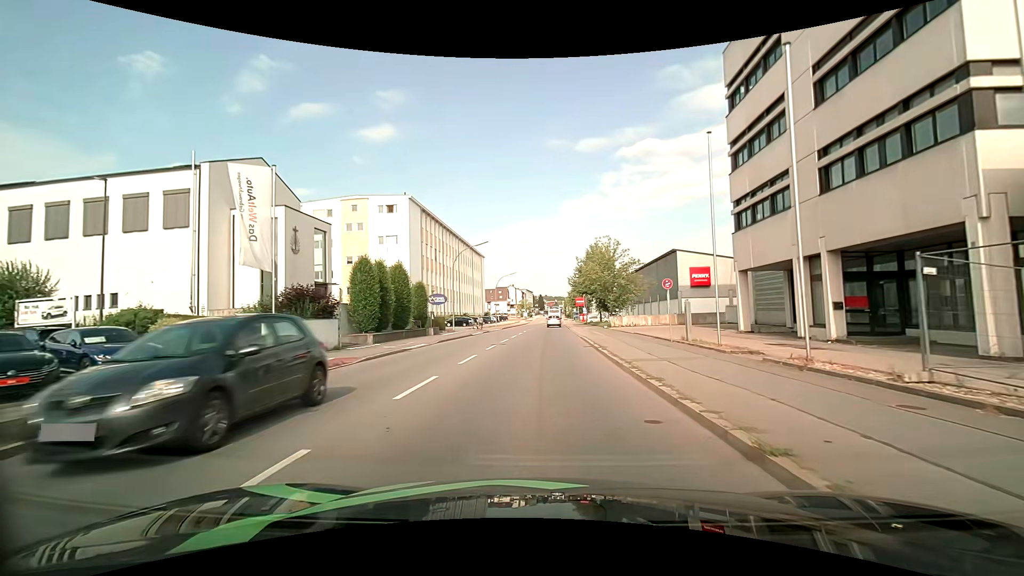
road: tertiary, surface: asphalt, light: Day
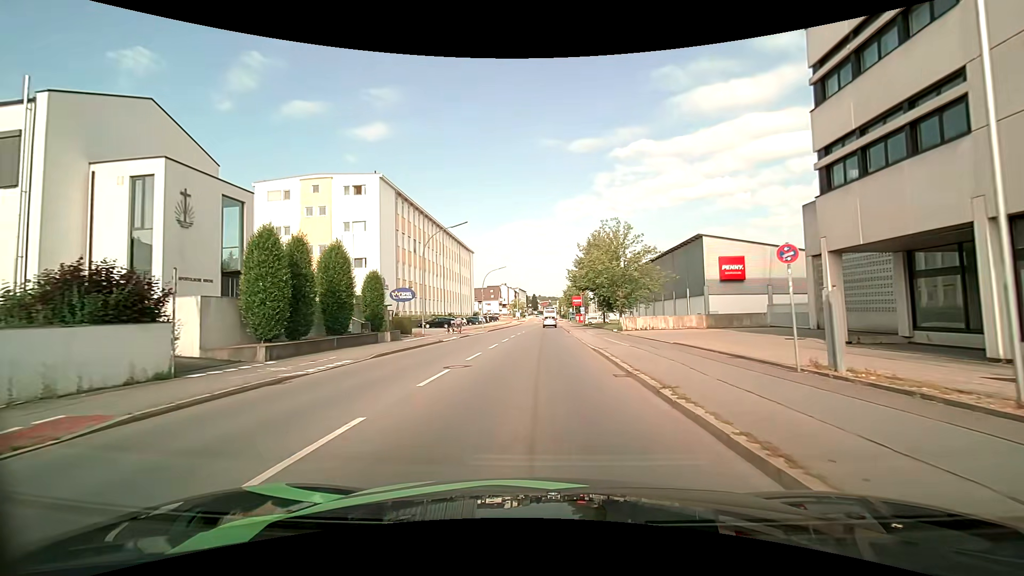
(+0.1, +10.4) m; +1°
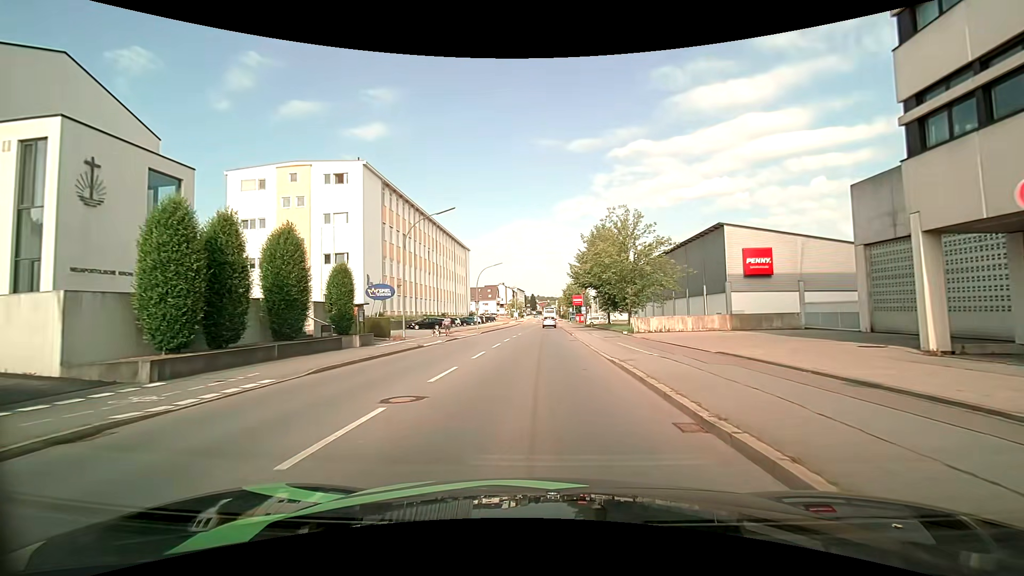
(0.0, +5.2) m; 0°
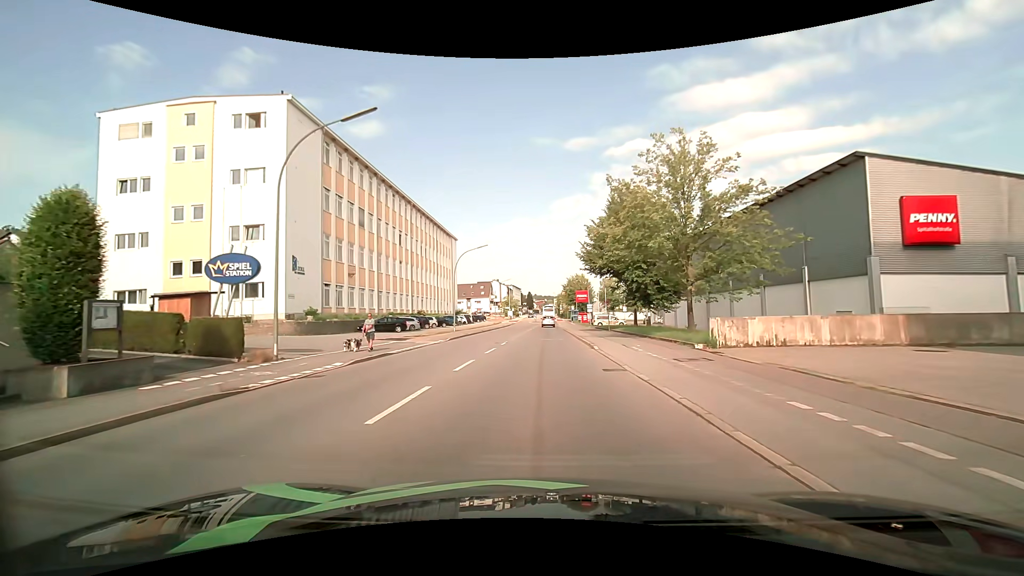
(0.0, +16.4) m; 0°
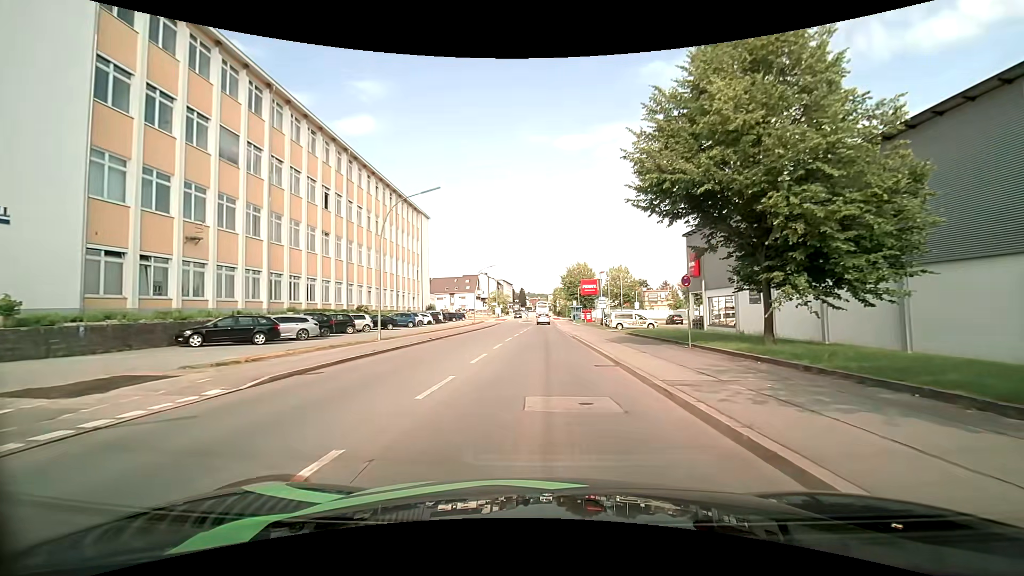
(+0.1, +22.8) m; +1°
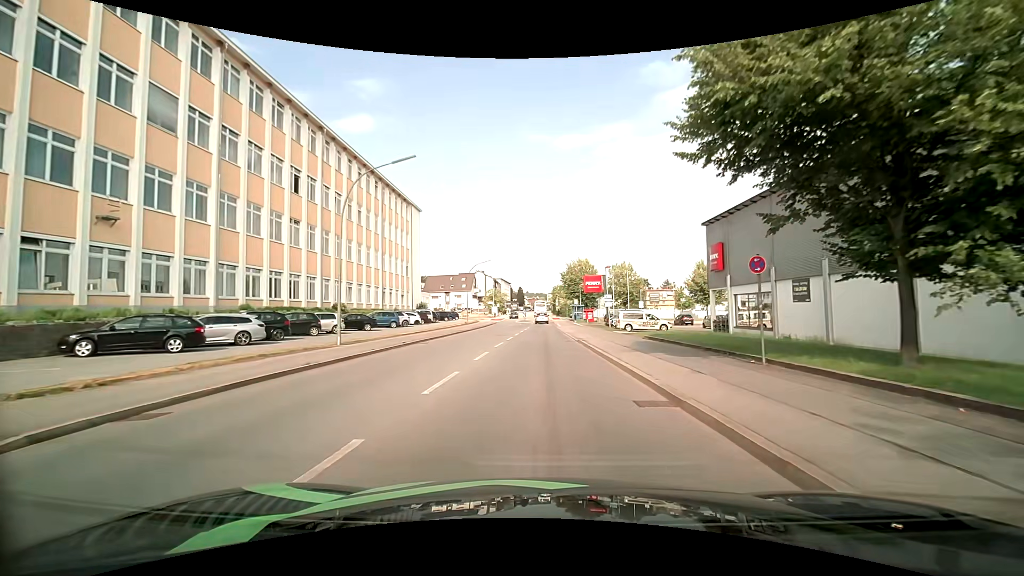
(0.0, +5.7) m; 0°
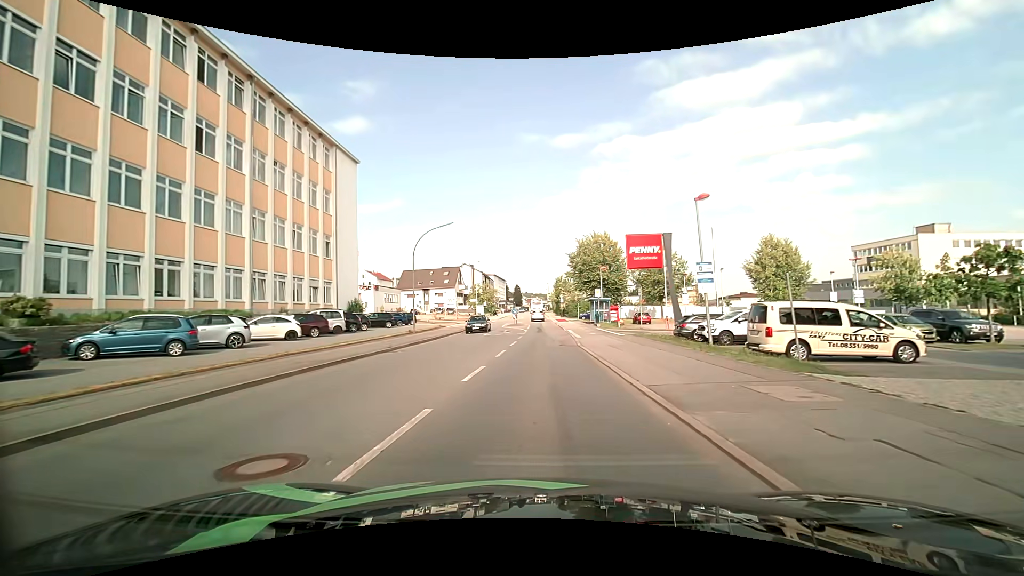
(+0.1, +28.9) m; 0°
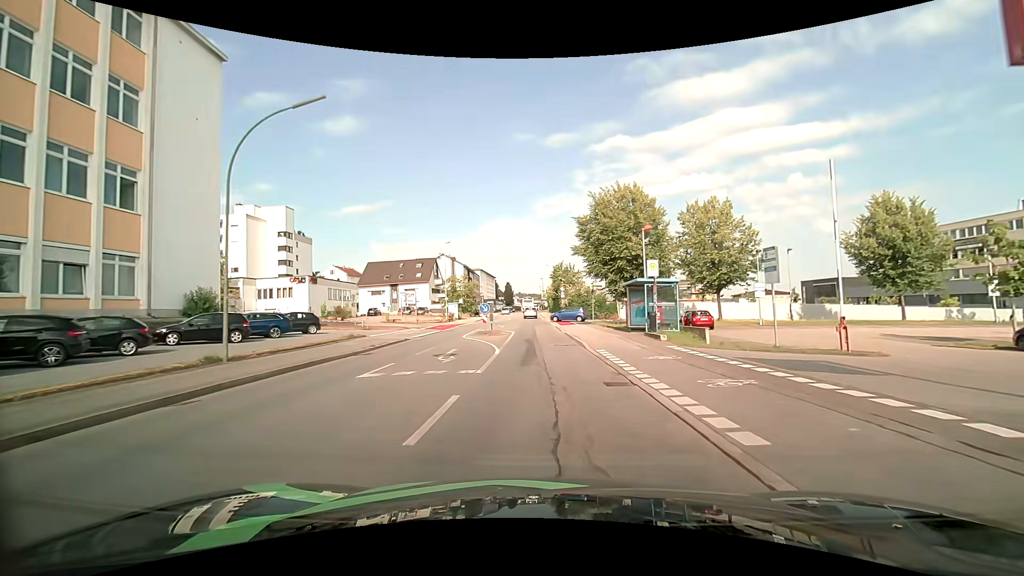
(+0.1, +23.5) m; +1°
(0, +10) (0, +20) (0, +30) (0, +40) (-1, +50) (-1, +60) (-1, +70) (-2, +80) (-2, +90) (-2, +100) m
